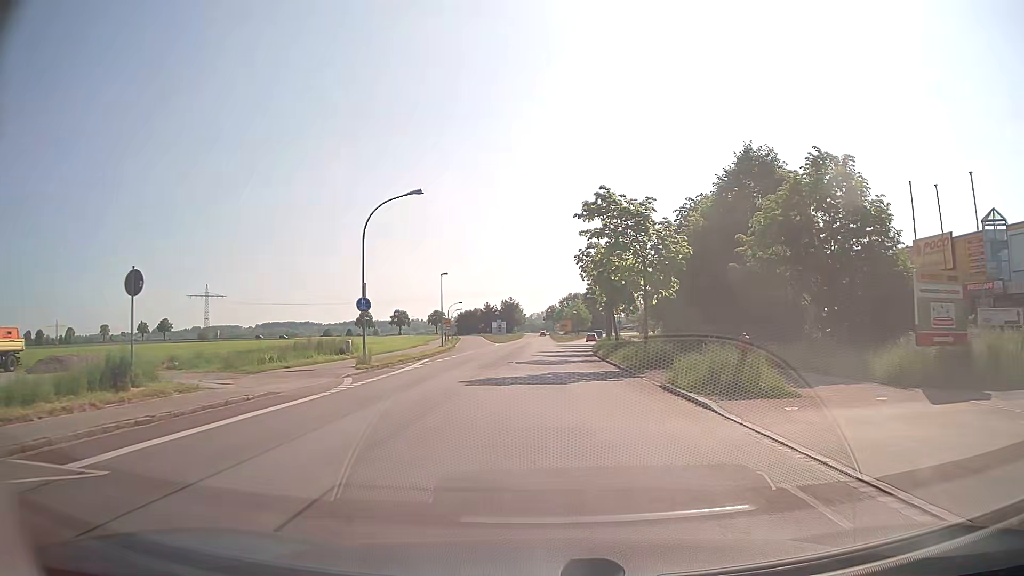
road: tertiary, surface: asphalt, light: Day
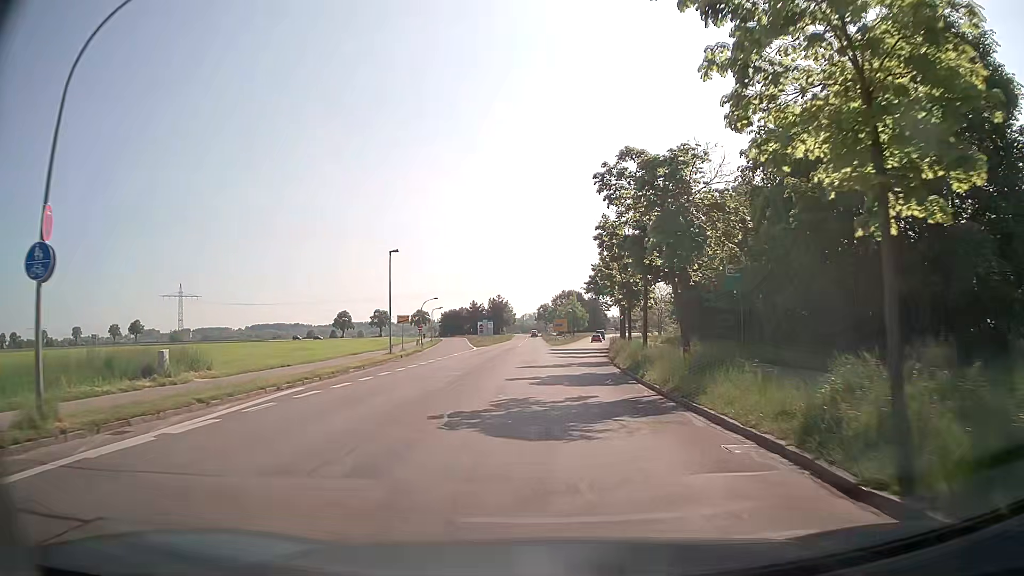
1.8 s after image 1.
(+0.2, +19.3) m; +1°
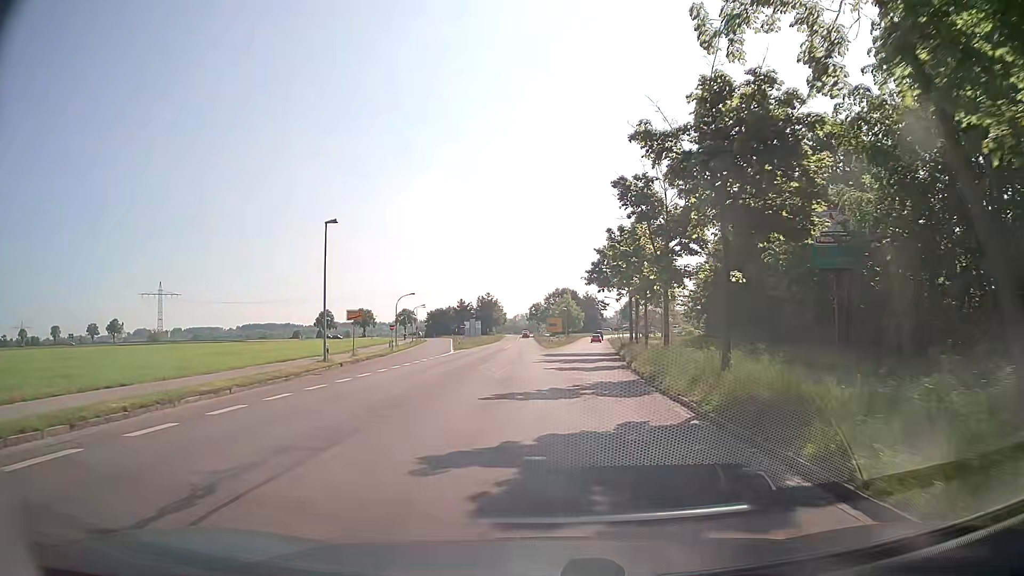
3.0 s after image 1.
(+0.1, +12.9) m; +1°
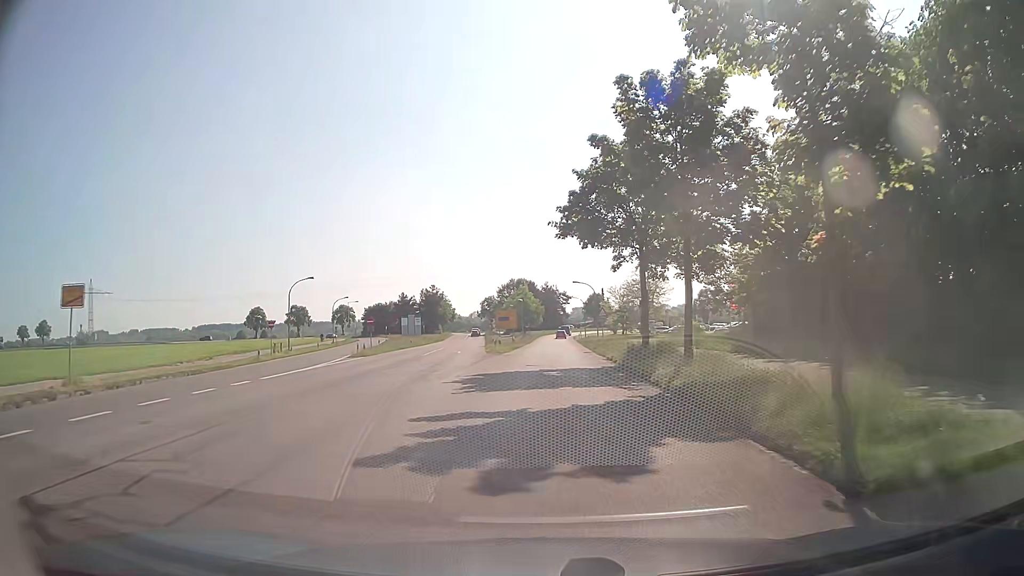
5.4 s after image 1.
(+0.8, +25.6) m; +4°
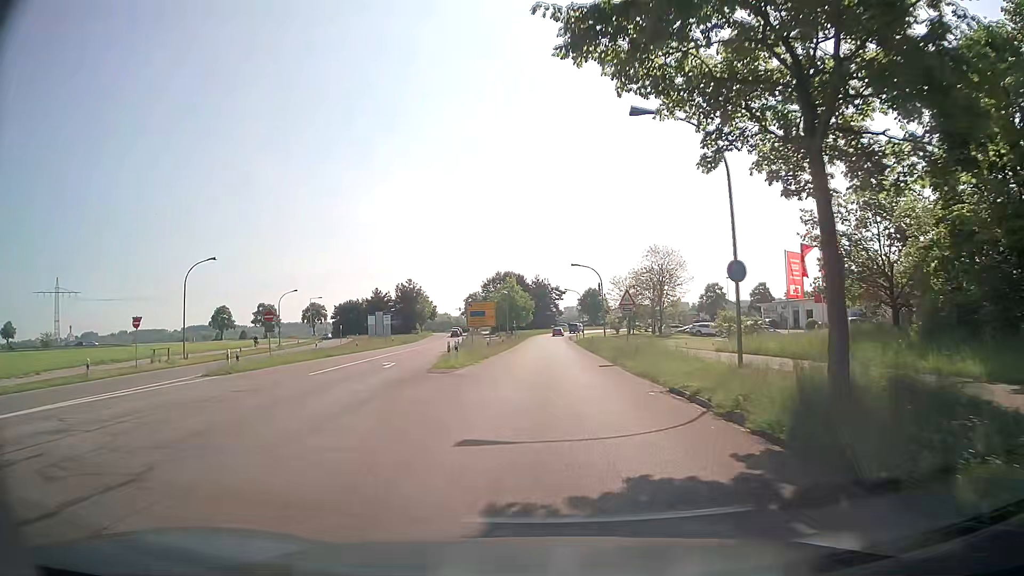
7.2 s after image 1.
(0.0, +19.3) m; 0°
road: tertiary_link
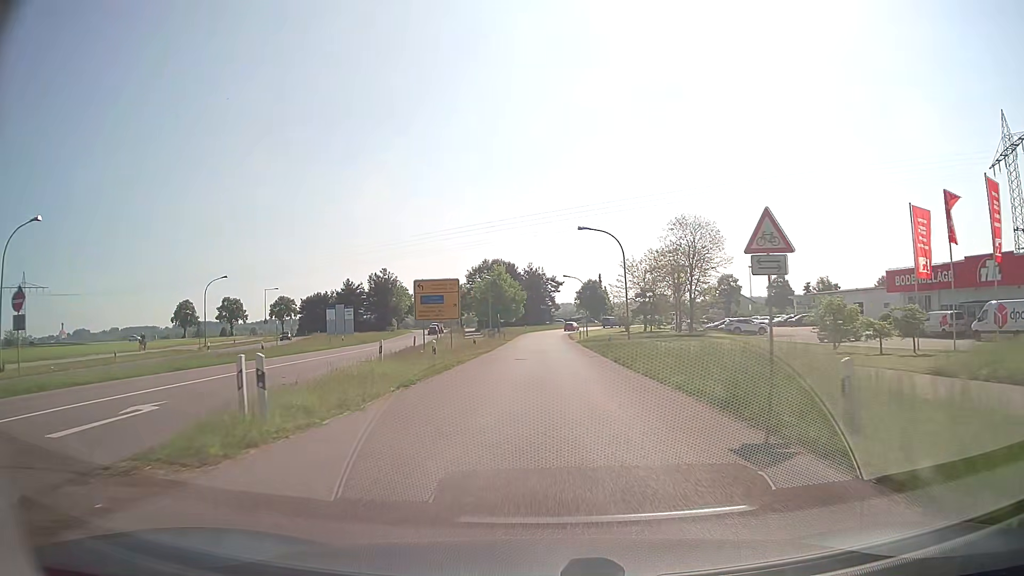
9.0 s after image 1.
(+0.3, +19.6) m; +1°
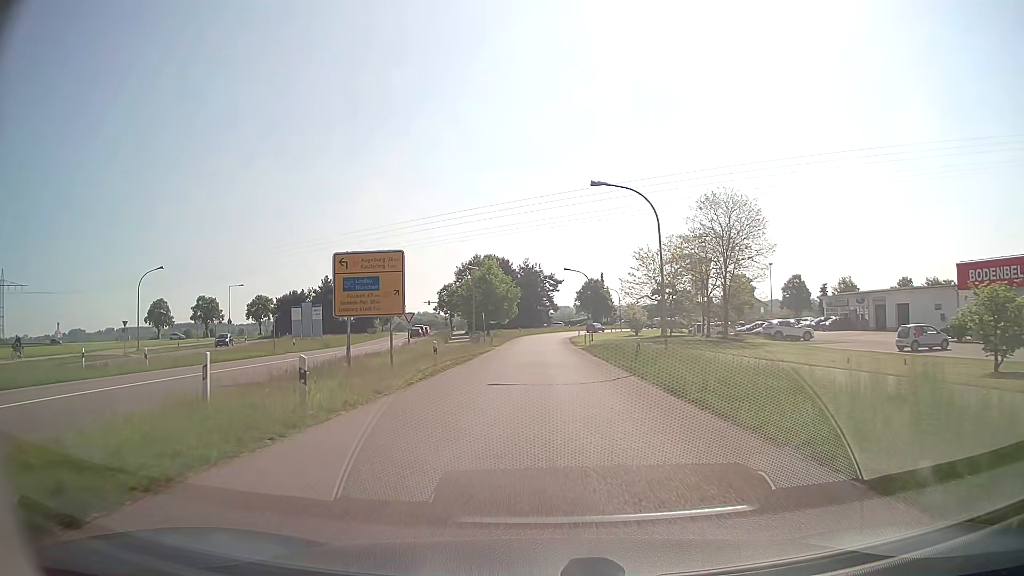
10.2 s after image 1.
(0.0, +12.7) m; 0°
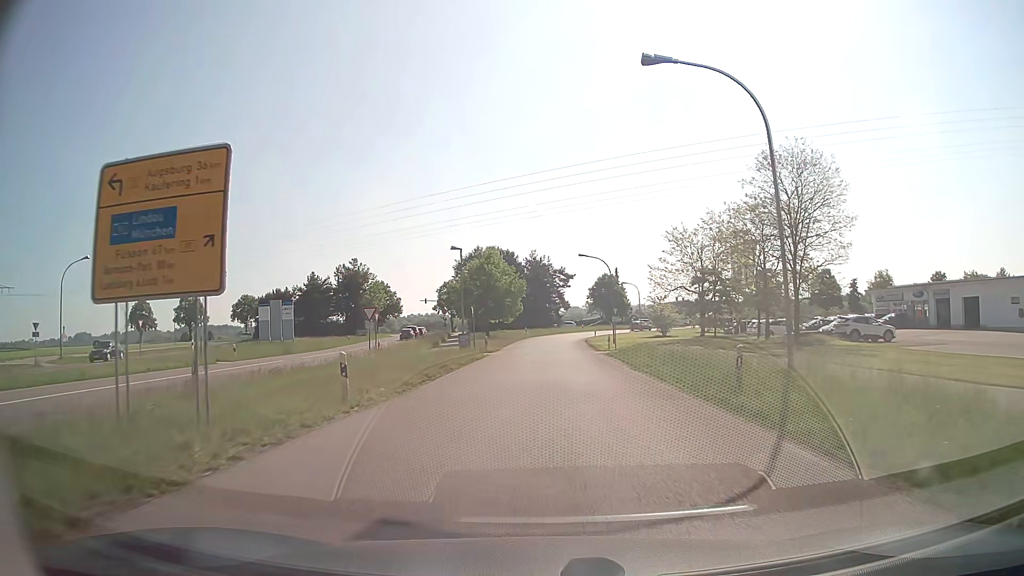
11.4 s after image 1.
(-0.1, +12.7) m; -1°
